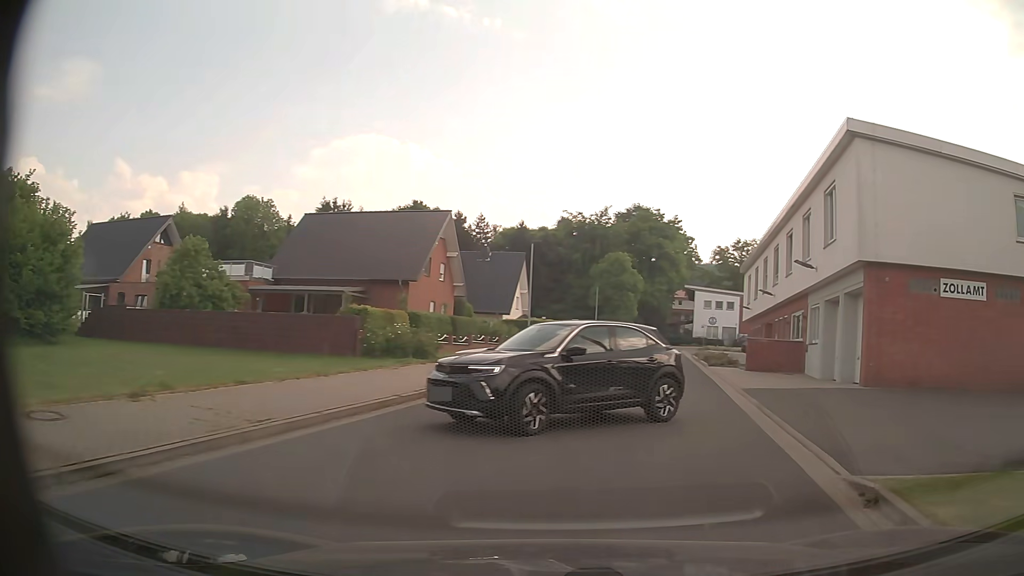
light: Day
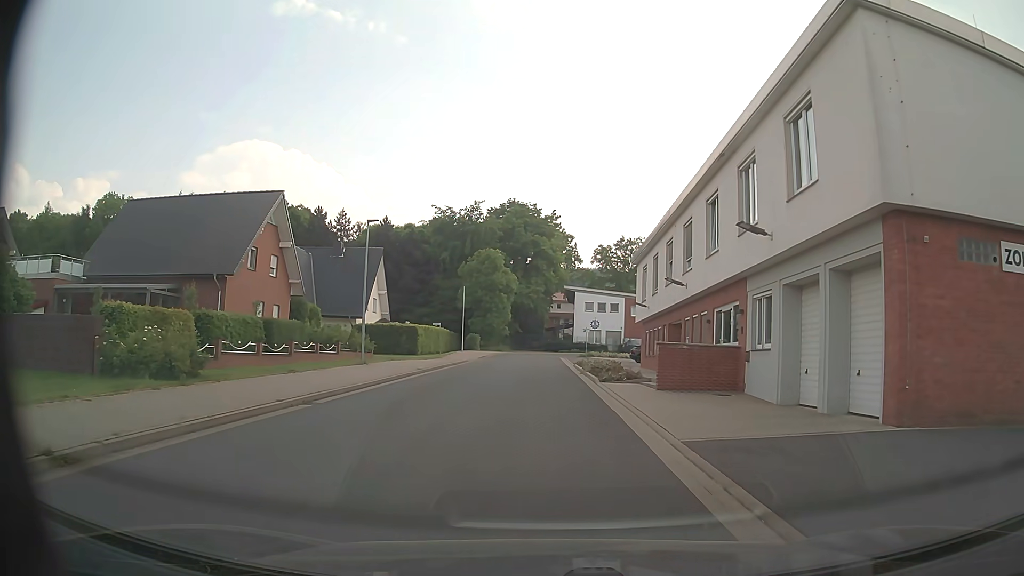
(+1.5, +8.7) m; +11°
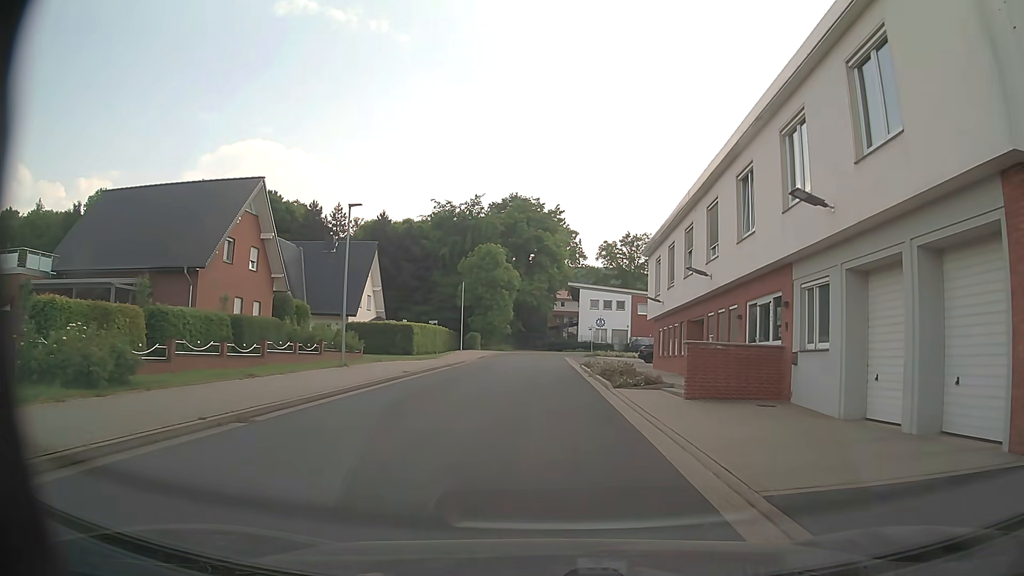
(0.0, +3.5) m; 0°
